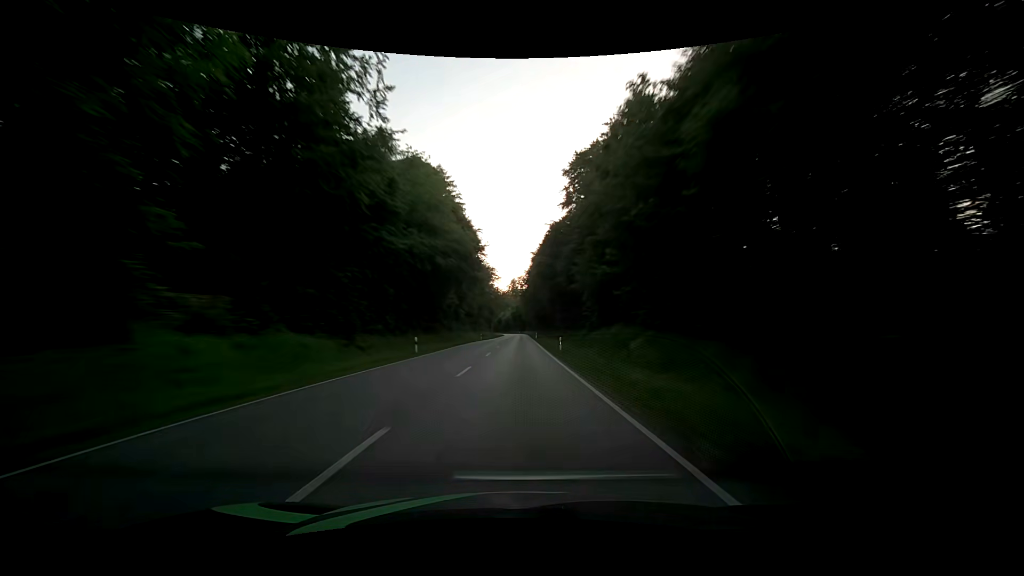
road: secondary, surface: asphalt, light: Day
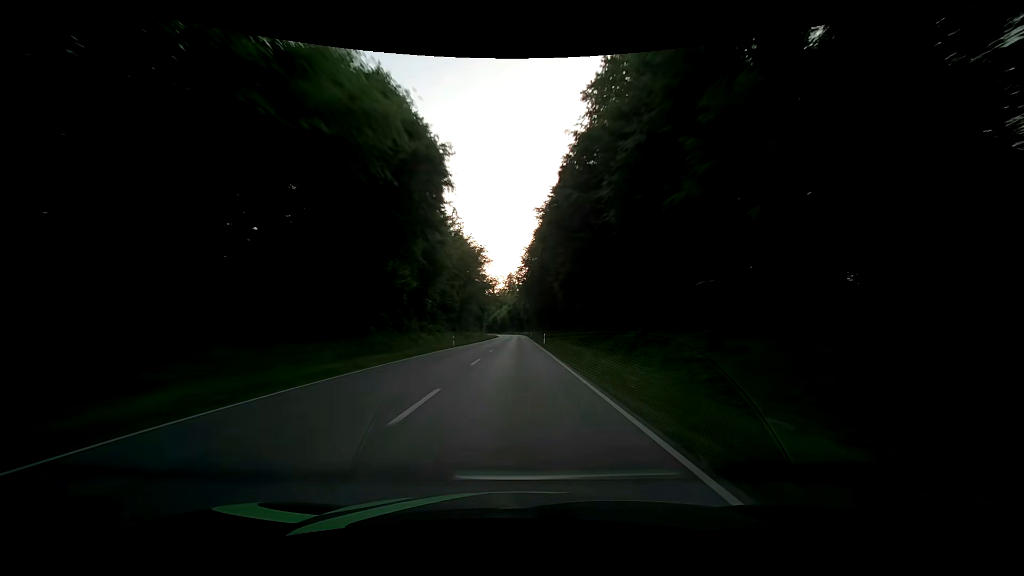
(0.0, +31.6) m; 0°
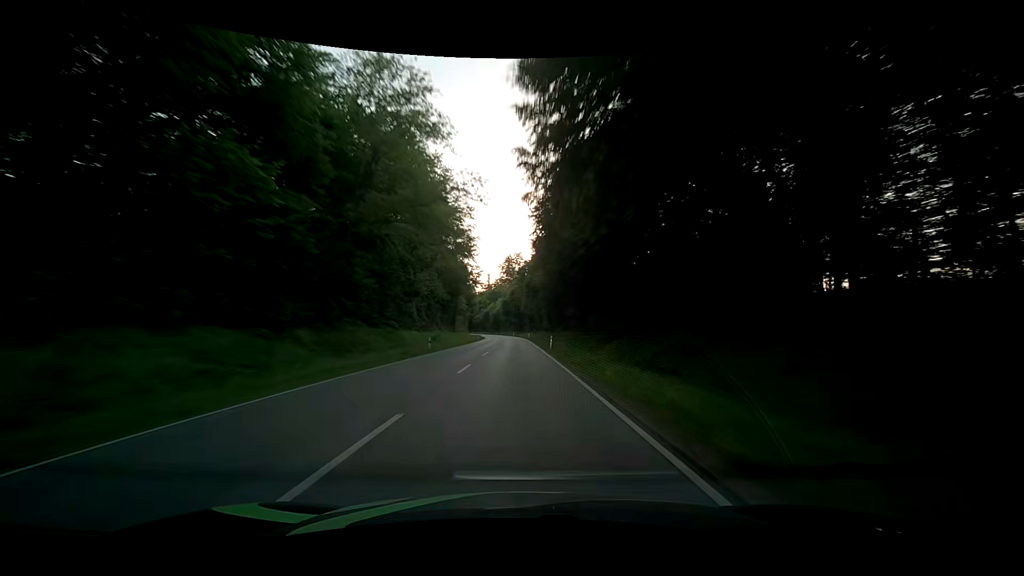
(-0.2, +63.2) m; 0°
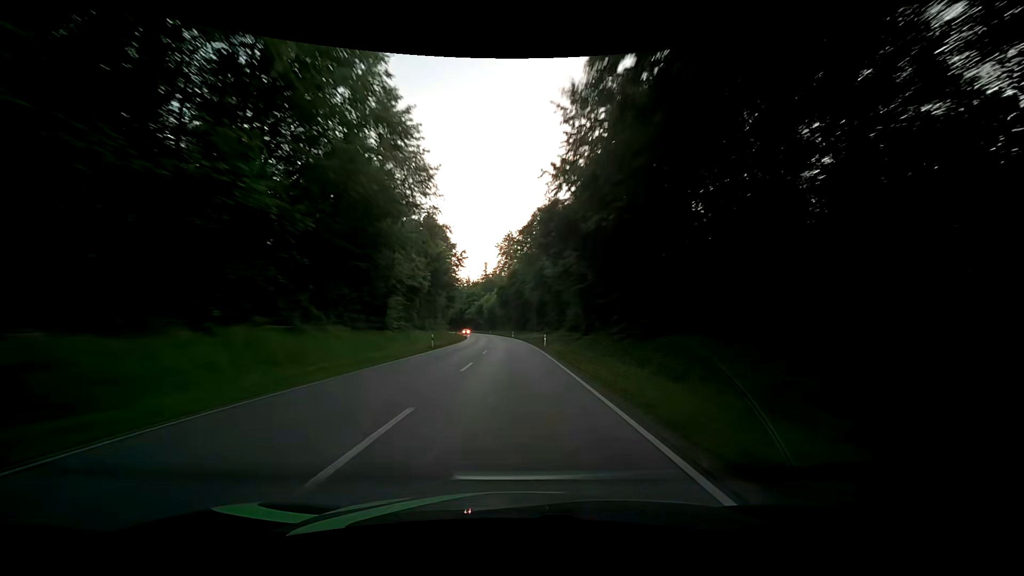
(-0.3, +47.4) m; -1°
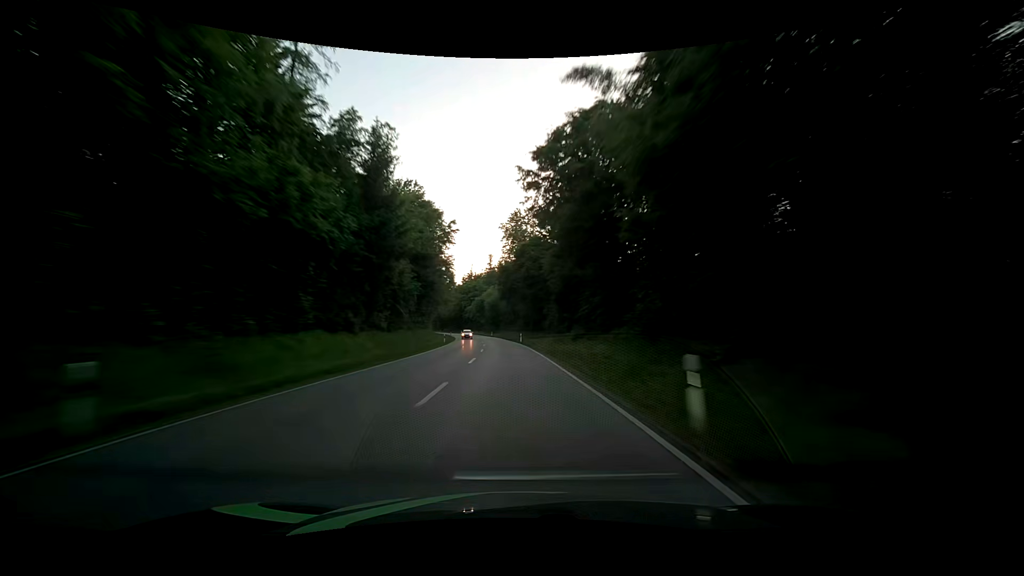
(+0.1, +31.6) m; 0°
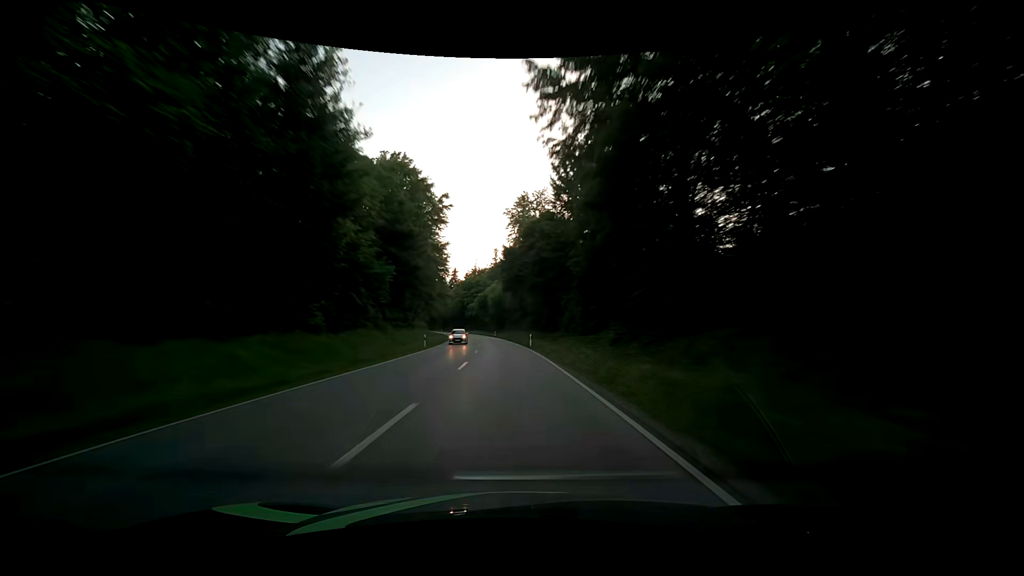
(-0.1, +15.8) m; -1°
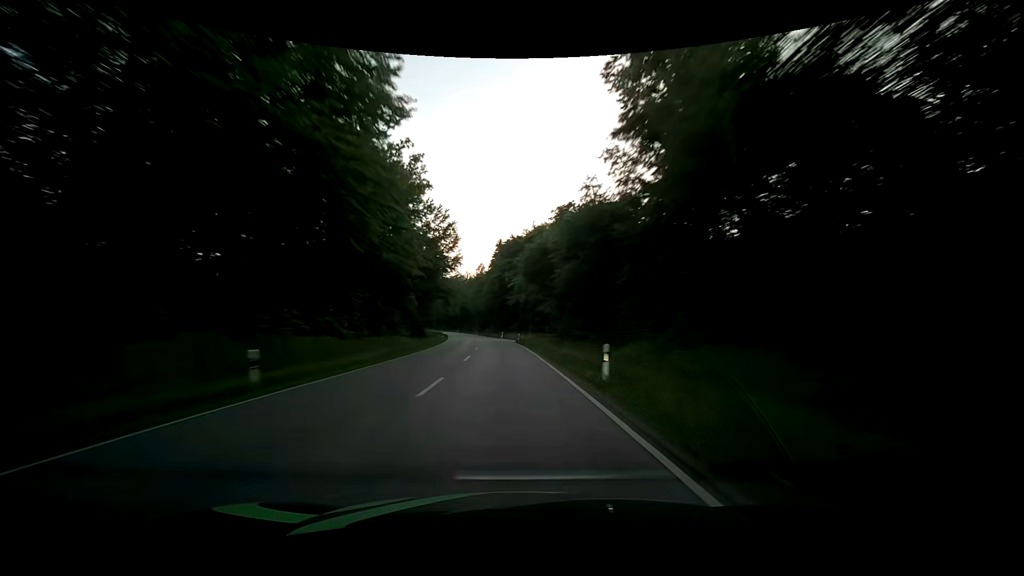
(-4.4, +78.9) m; -7°
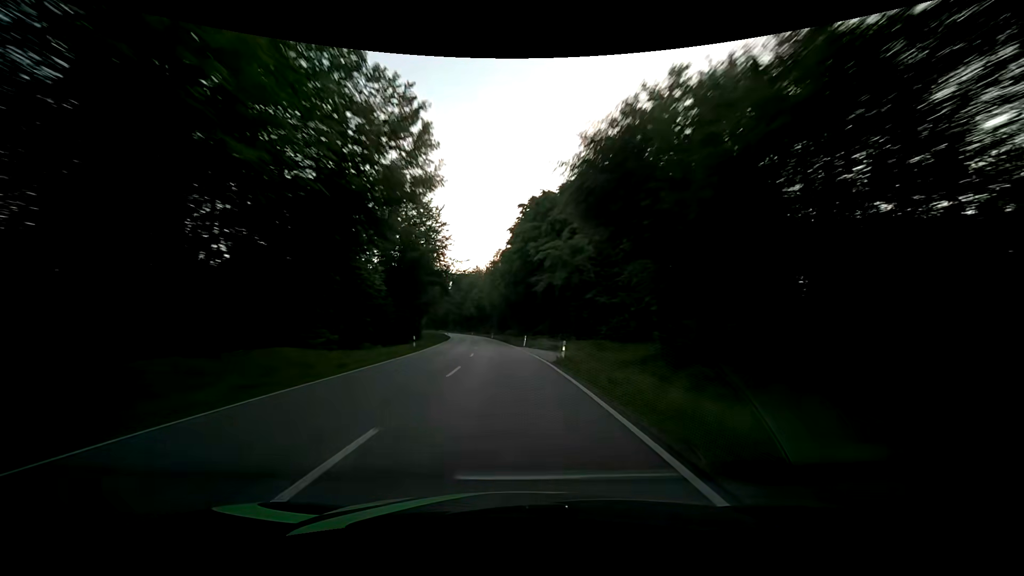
(-0.9, +31.7) m; -3°
(0, +10) (0, +20) (-1, +30) (-1, +40) (-2, +50) (-3, +60) (-4, +70) (-5, +80) (-6, +90) (-7, +100) m
